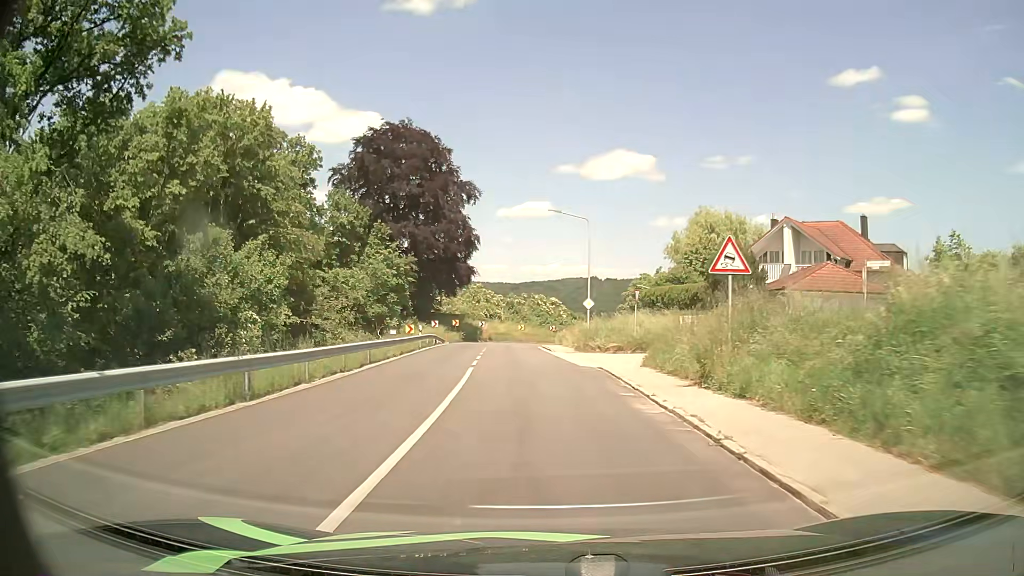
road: tertiary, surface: asphalt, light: Day
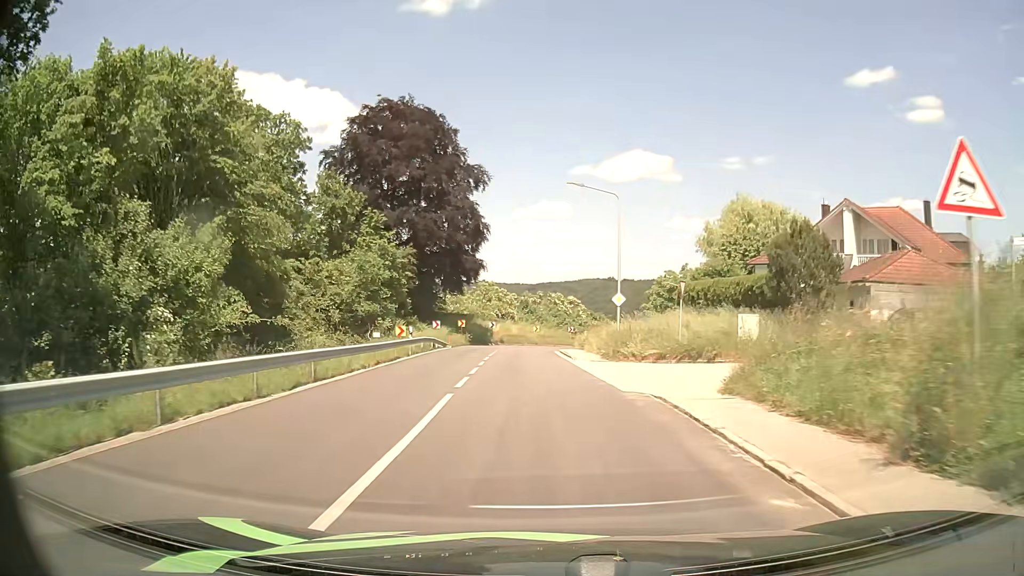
(-0.1, +7.7) m; -1°
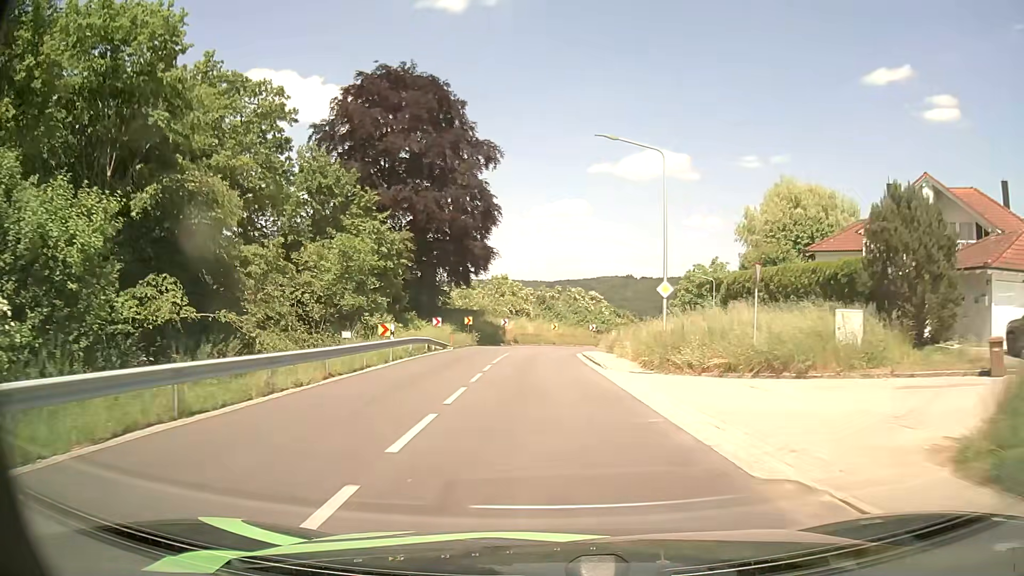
(-0.1, +7.6) m; -2°
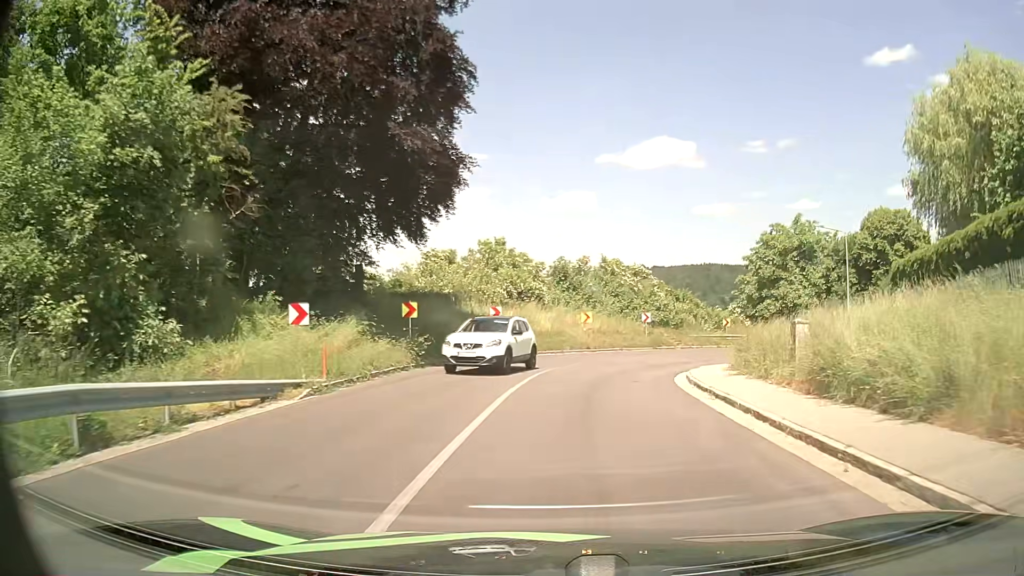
(-0.8, +27.2) m; -1°
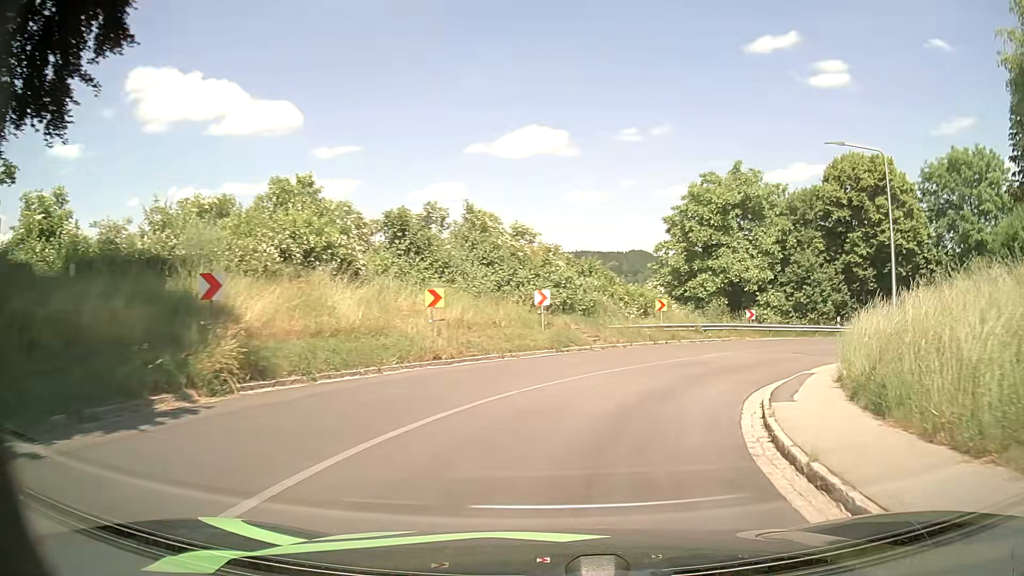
(+1.3, +17.8) m; +10°
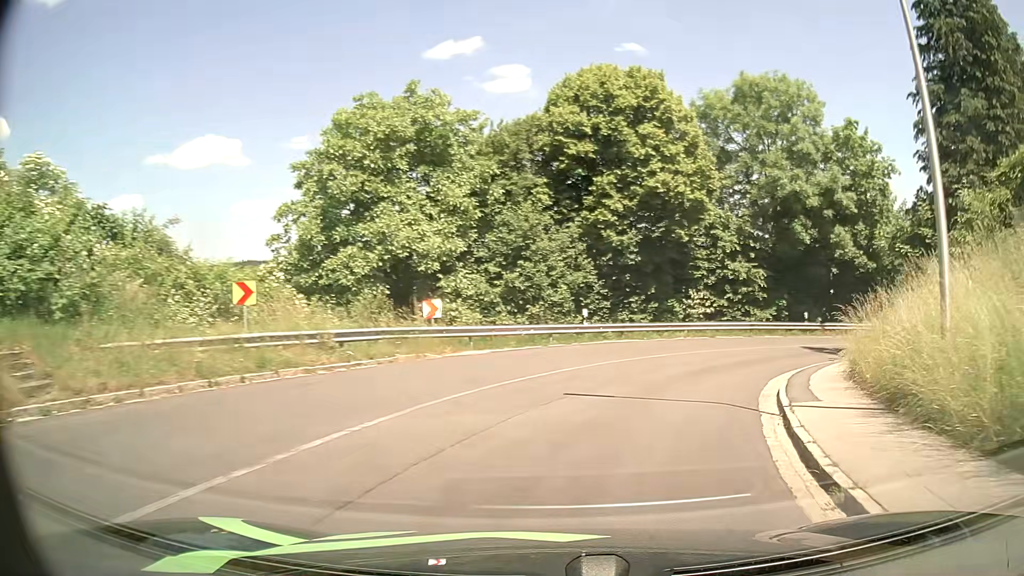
(+4.1, +17.5) m; +28°
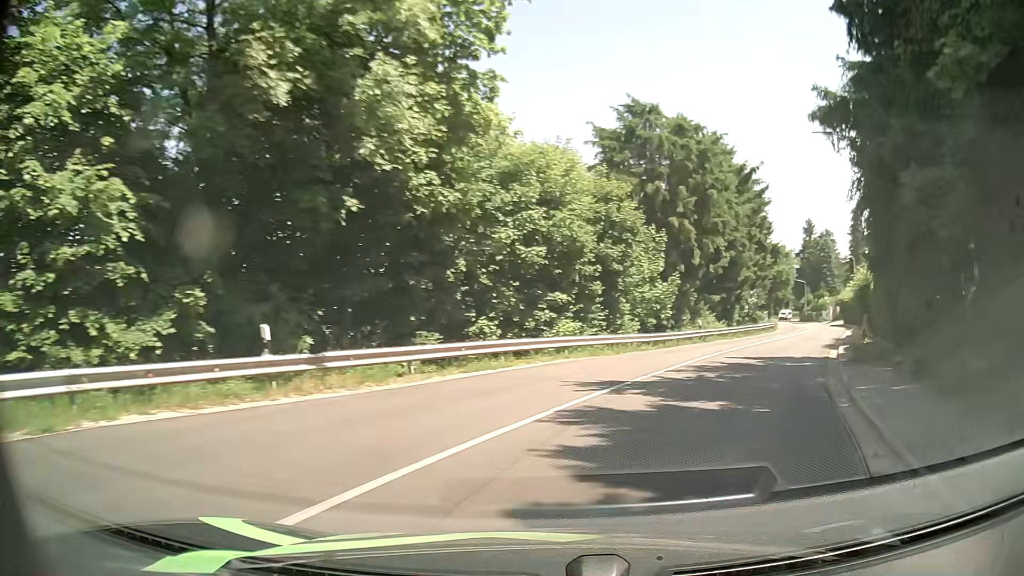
(+8.1, +22.4) m; +43°
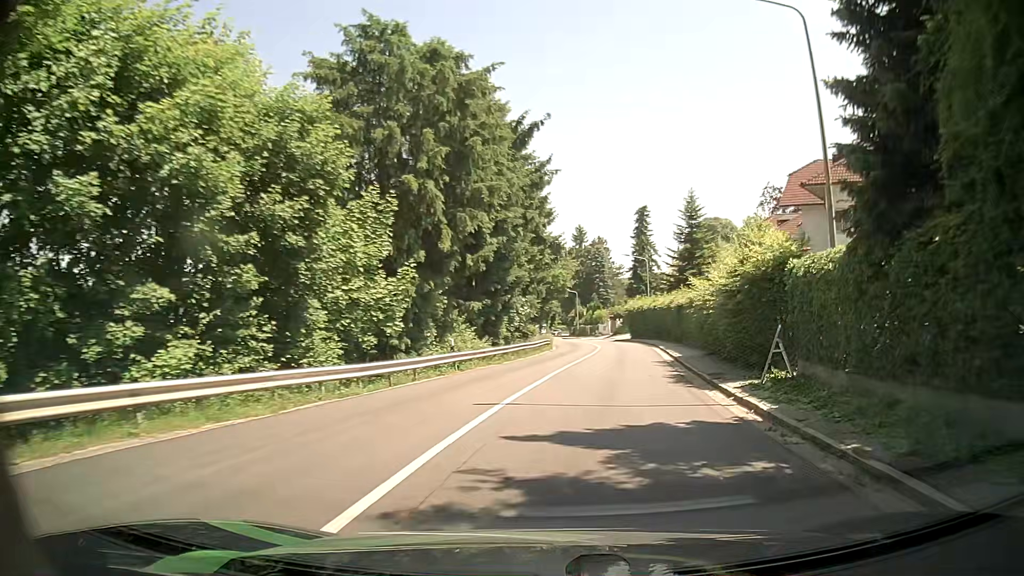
(+2.5, +12.6) m; +20°
(+1, +10) (+2, +20) (+4, +30) (+5, +40) (+6, +50) (+7, +60) (+7, +70) (+7, +80) (+6, +90) (+6, +100) m
